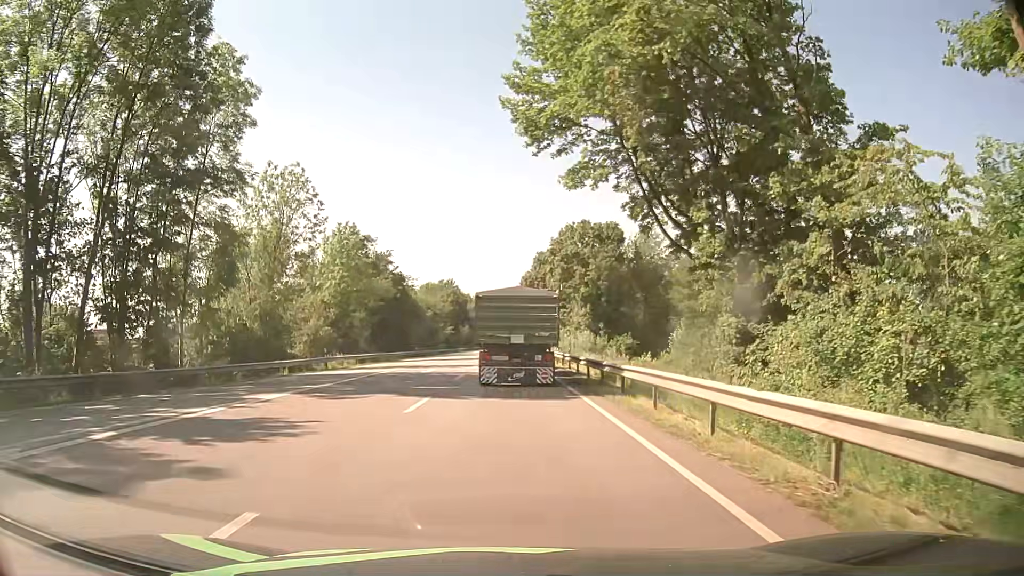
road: primary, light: Day
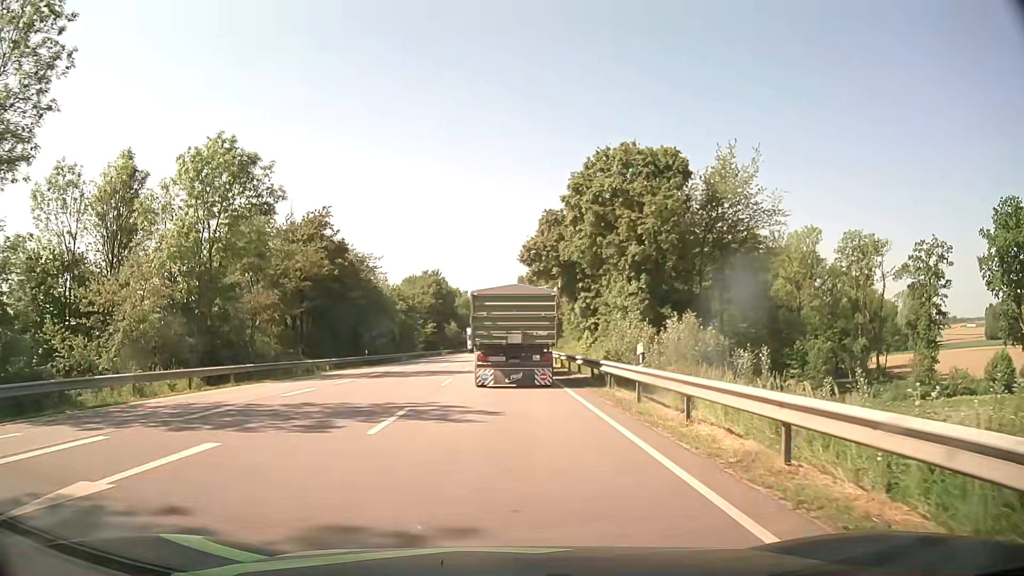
(0.0, +27.0) m; 0°
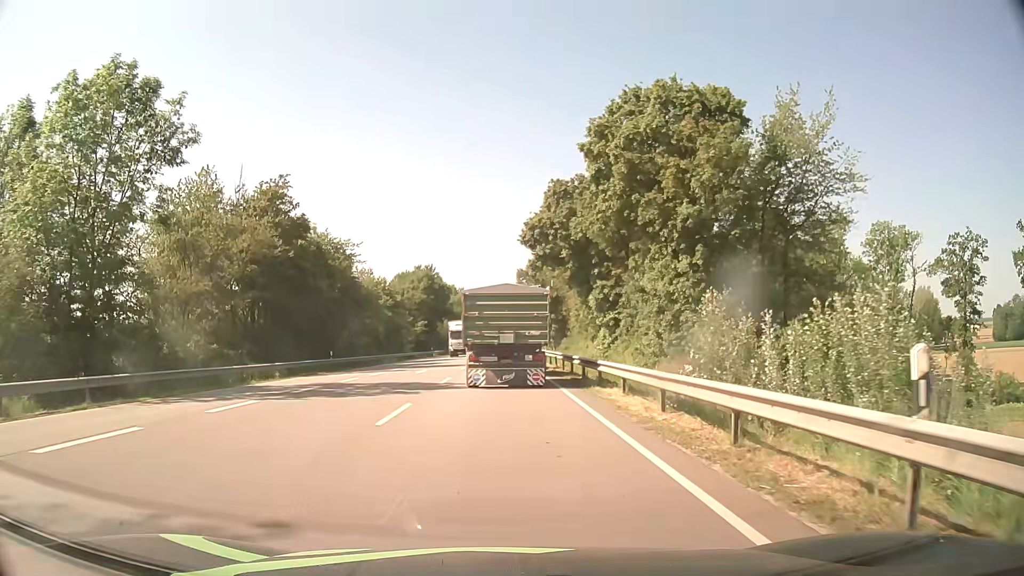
(+0.1, +10.7) m; 0°
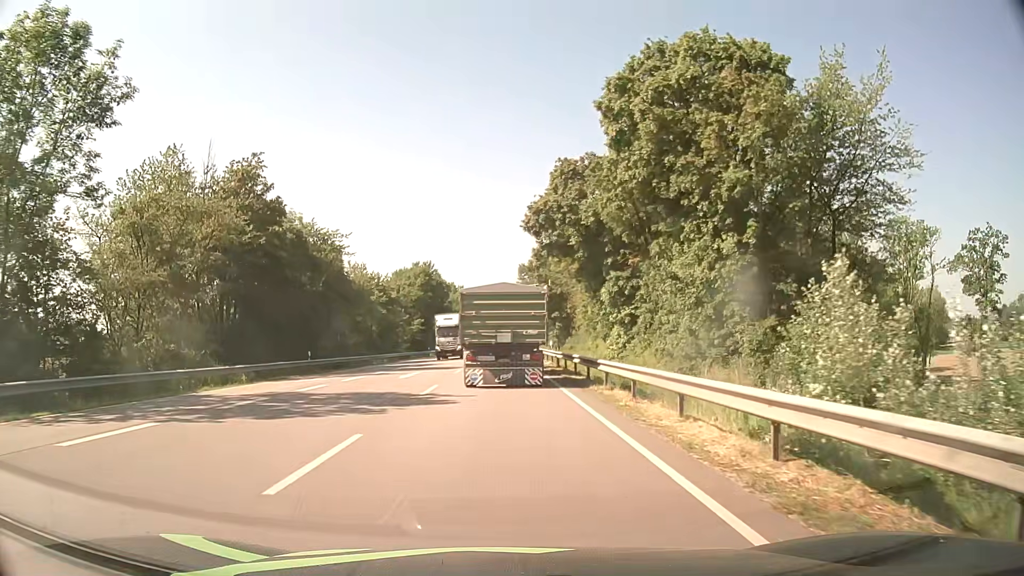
(0.0, +5.3) m; 0°
(0, +10) (0, +20) (0, +30) (0, +40) (0, +50) (0, +60) (0, +70) (0, +80) (0, +90) (0, +100) m
